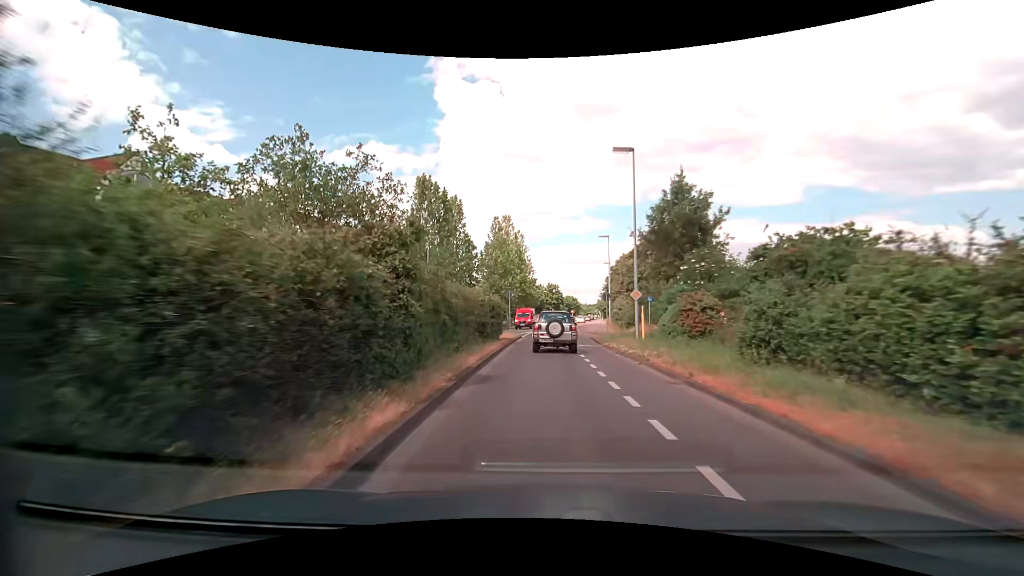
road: secondary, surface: asphalt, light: Day
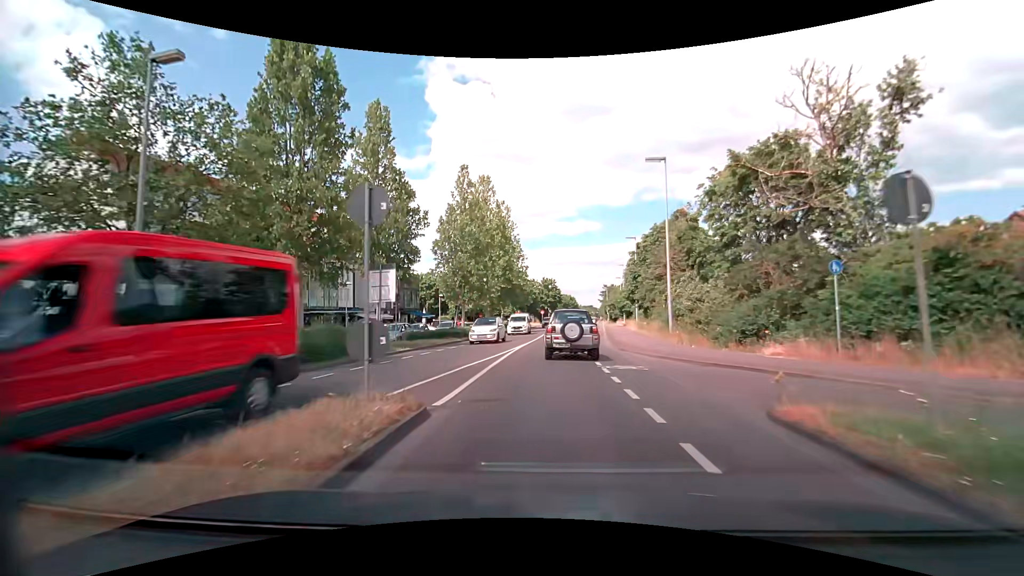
(+0.1, +27.1) m; +1°
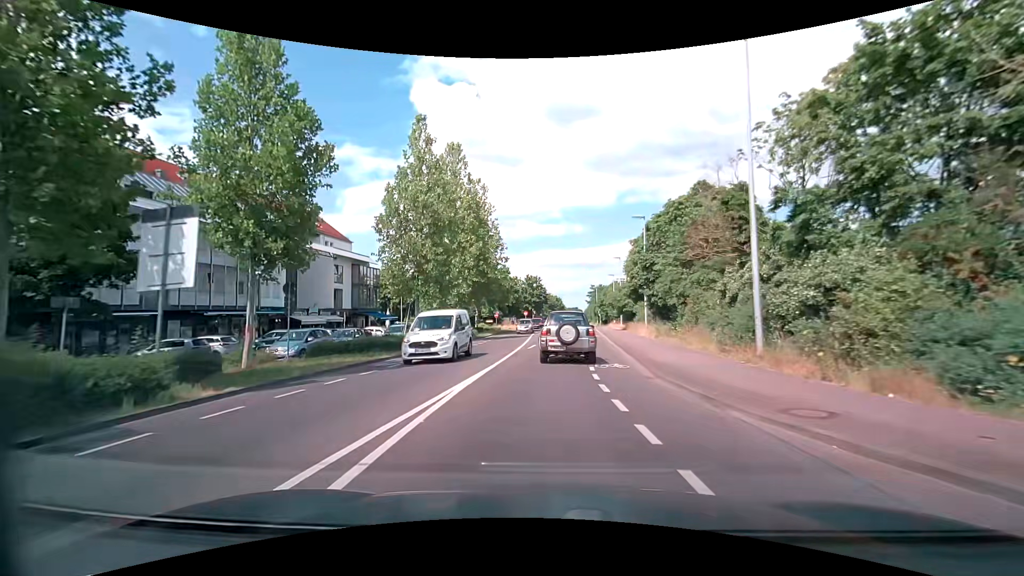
(+0.1, +12.7) m; +2°
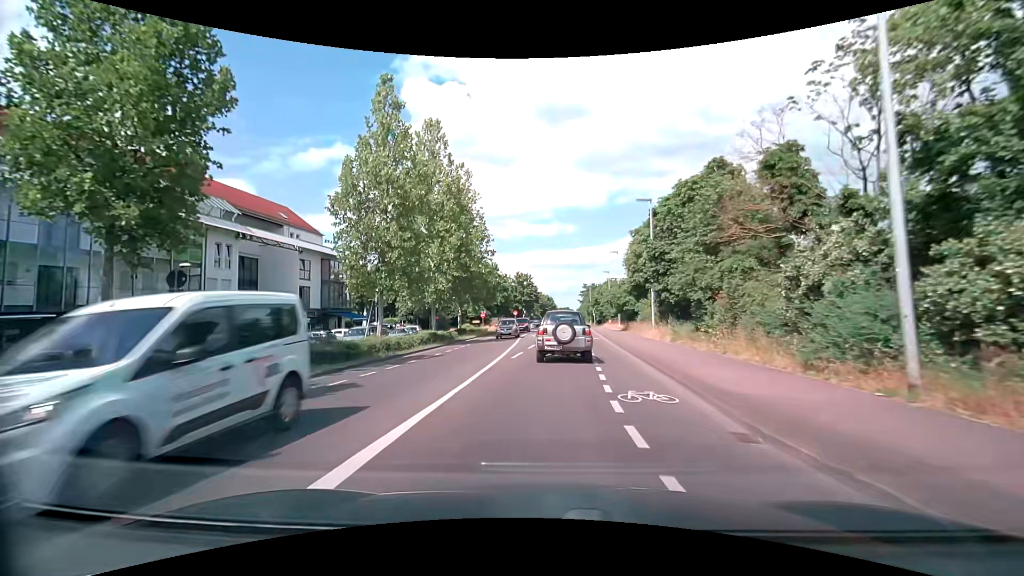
(0.0, +6.2) m; +1°
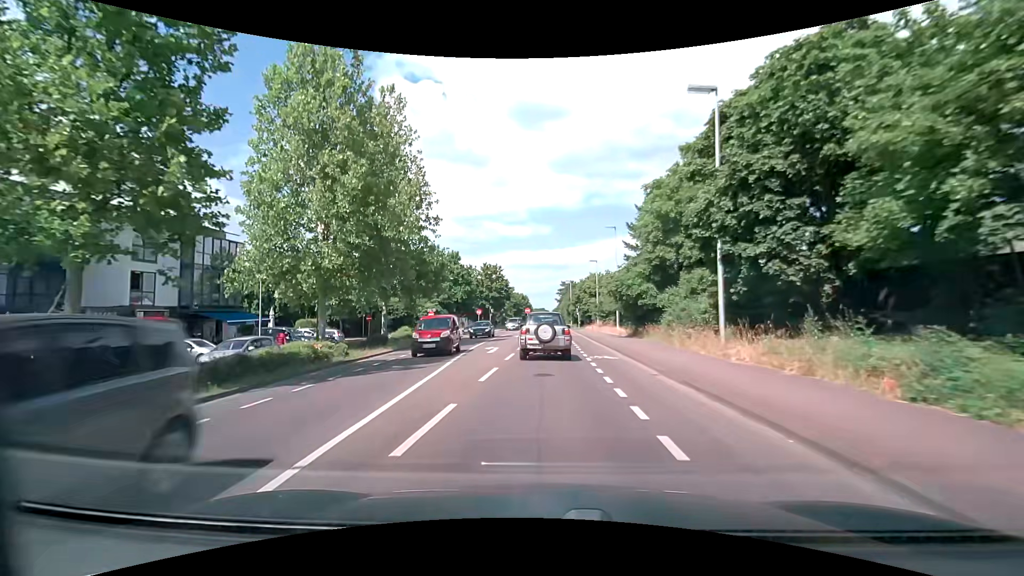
(+0.5, +18.5) m; +3°
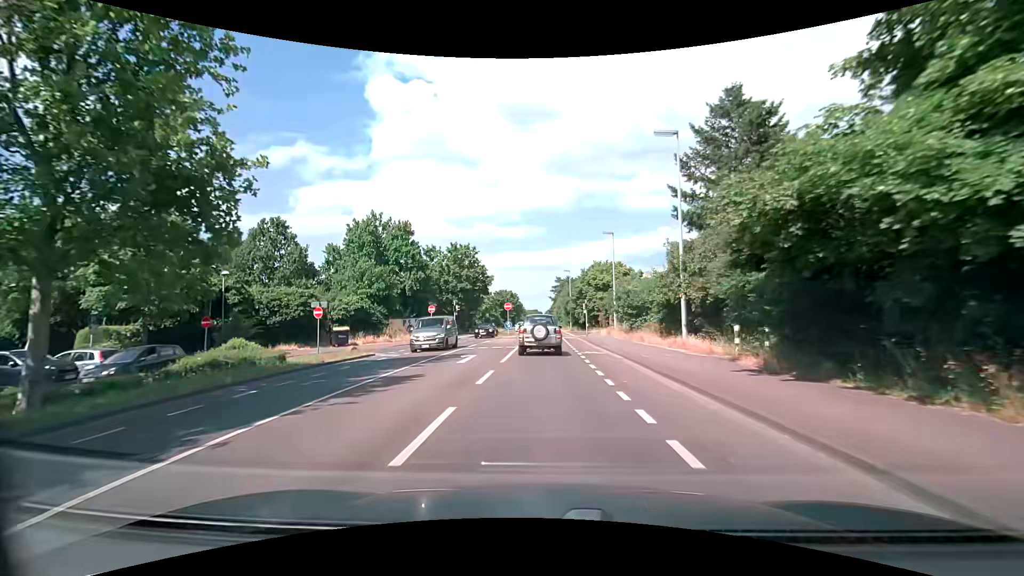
(+0.2, +24.4) m; +1°
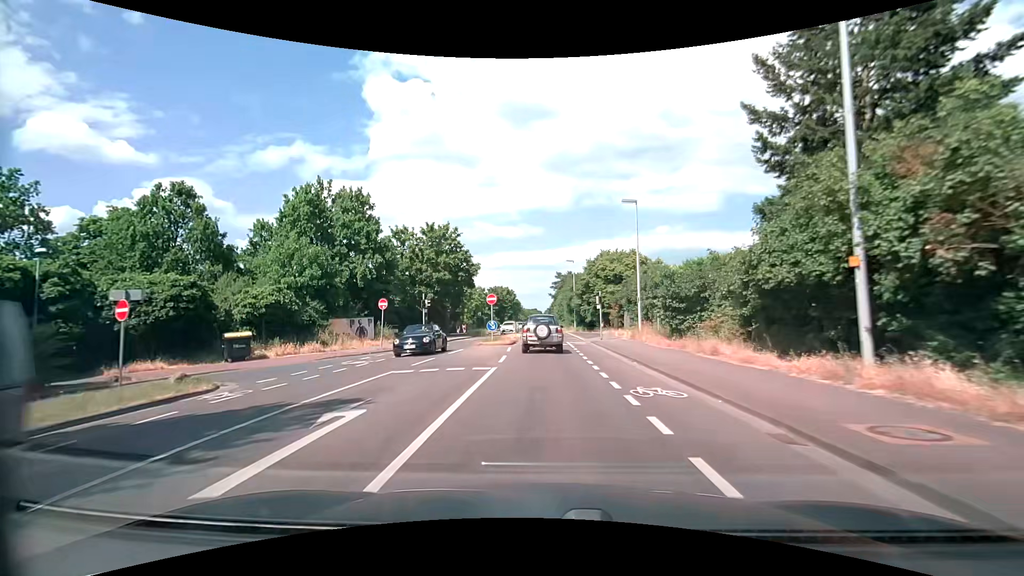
(0.0, +12.8) m; -1°
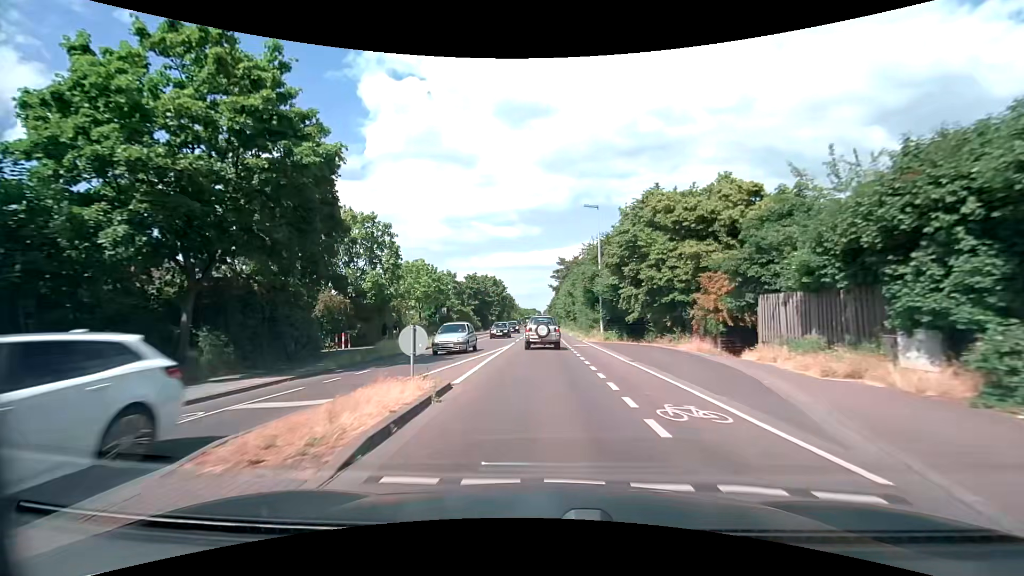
(+0.3, +34.3) m; 0°
(0, +10) (0, +20) (0, +30) (0, +40) (0, +50) (0, +60) (0, +70) (0, +80) (0, +90) (0, +100) m
